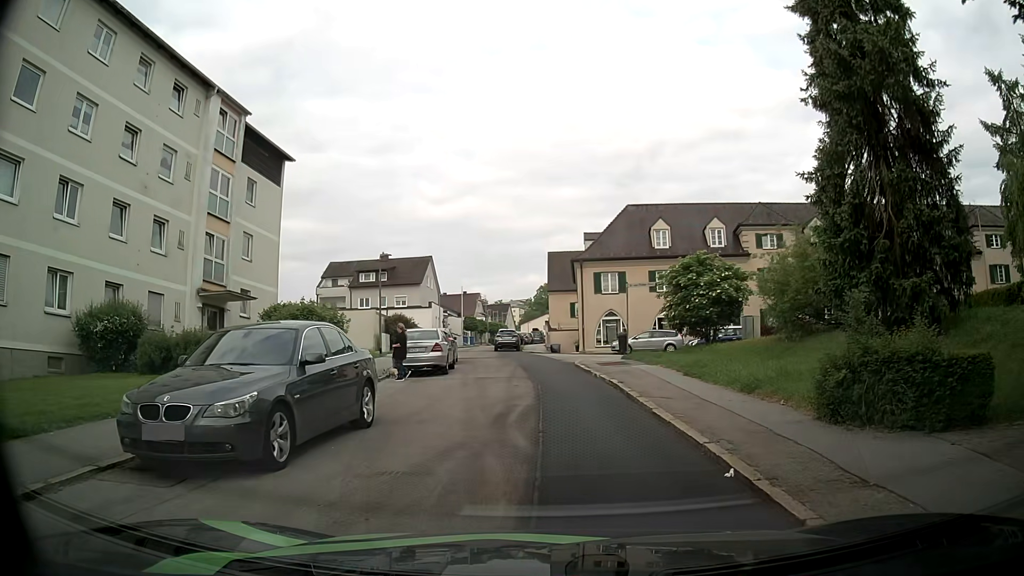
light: Day
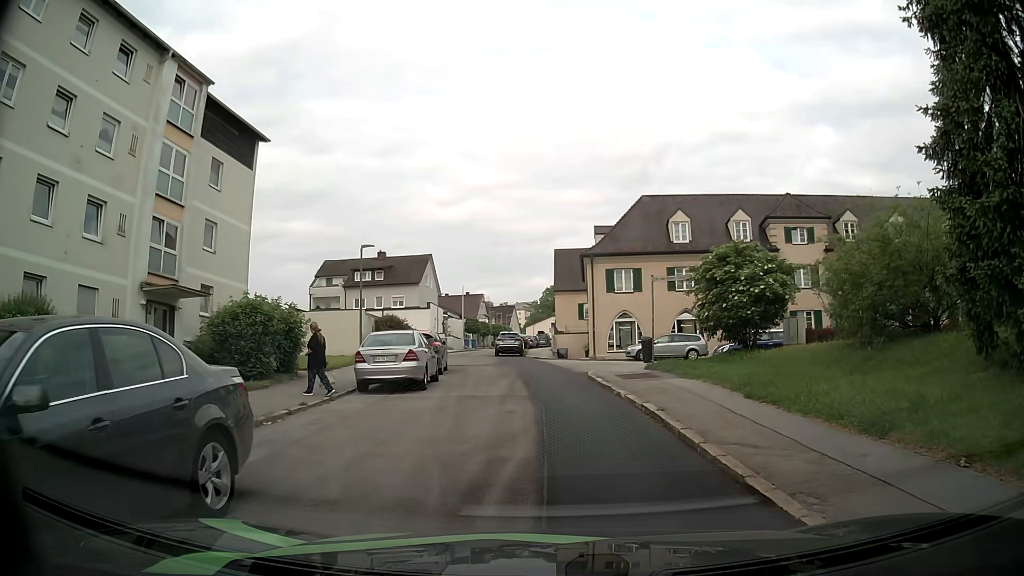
(+0.1, +4.7) m; +2°
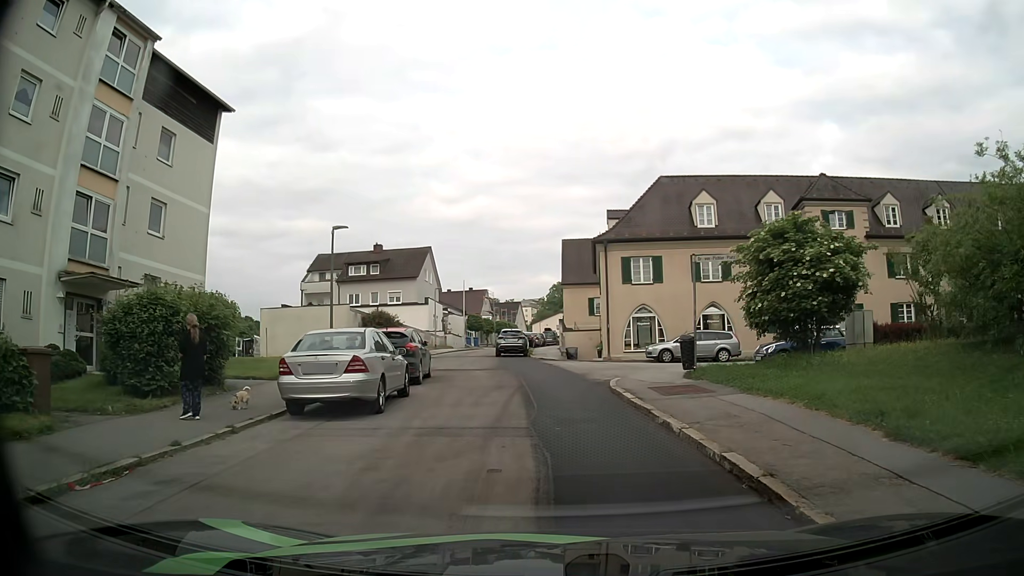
(-0.1, +5.0) m; -1°
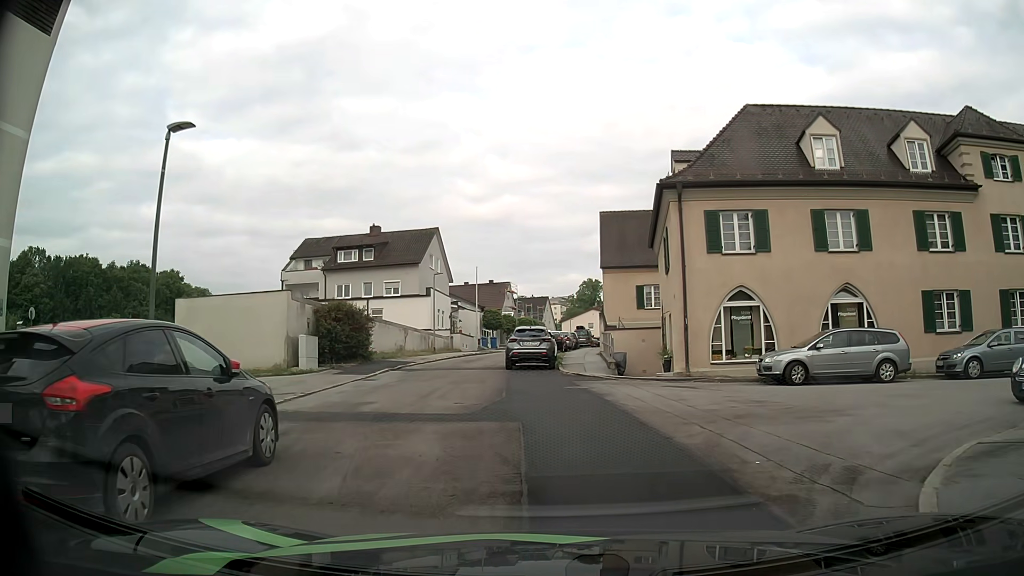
(-0.4, +13.5) m; -1°
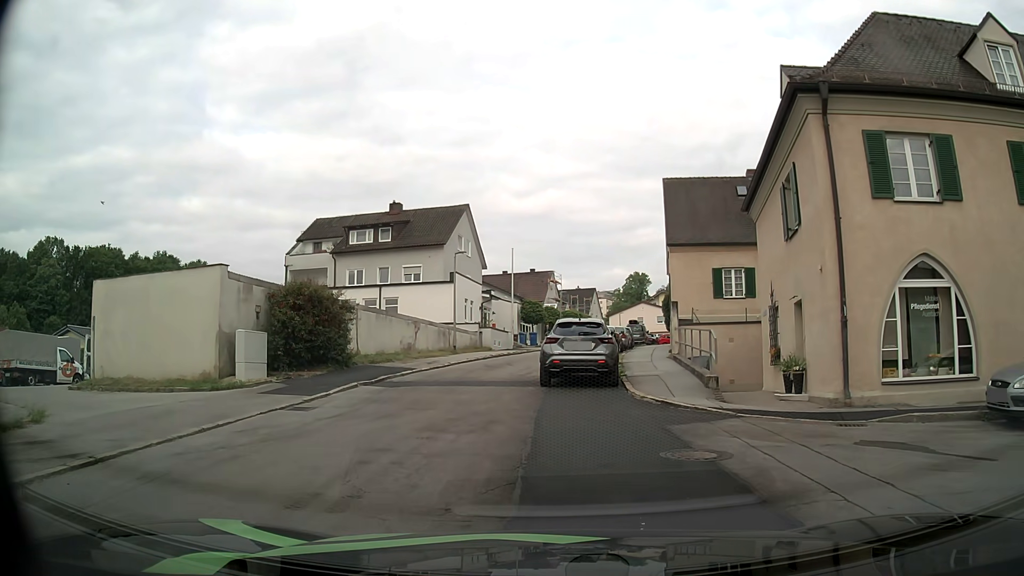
(-0.5, +9.0) m; -5°
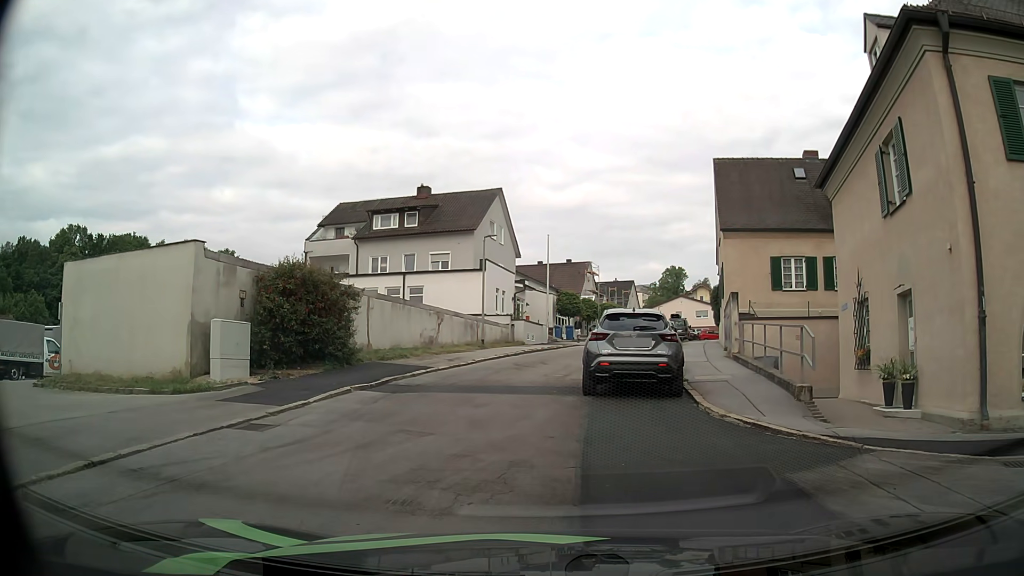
(-0.1, +3.4) m; -3°
